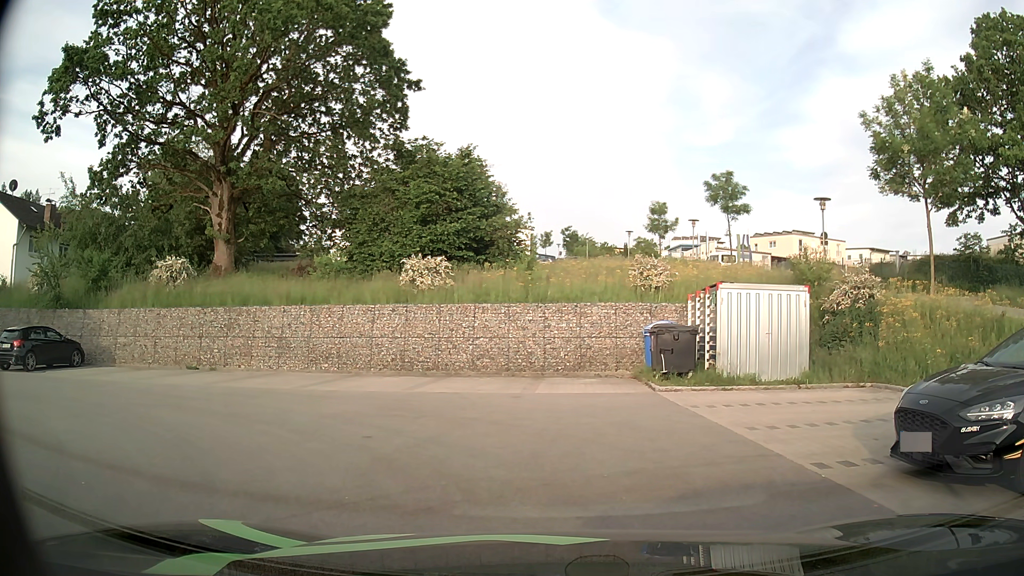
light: Day
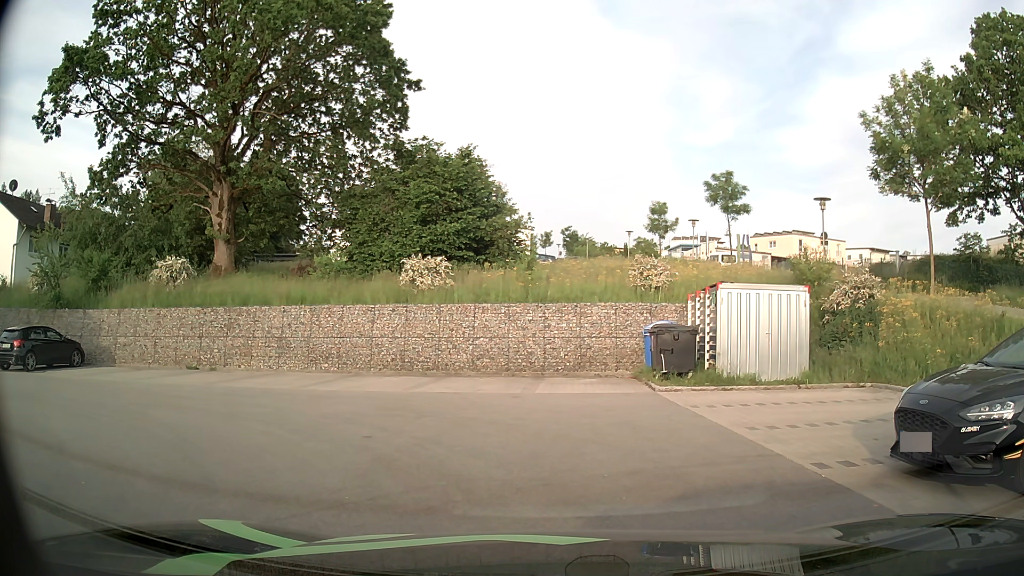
(0.0, 0.0) m; 0°
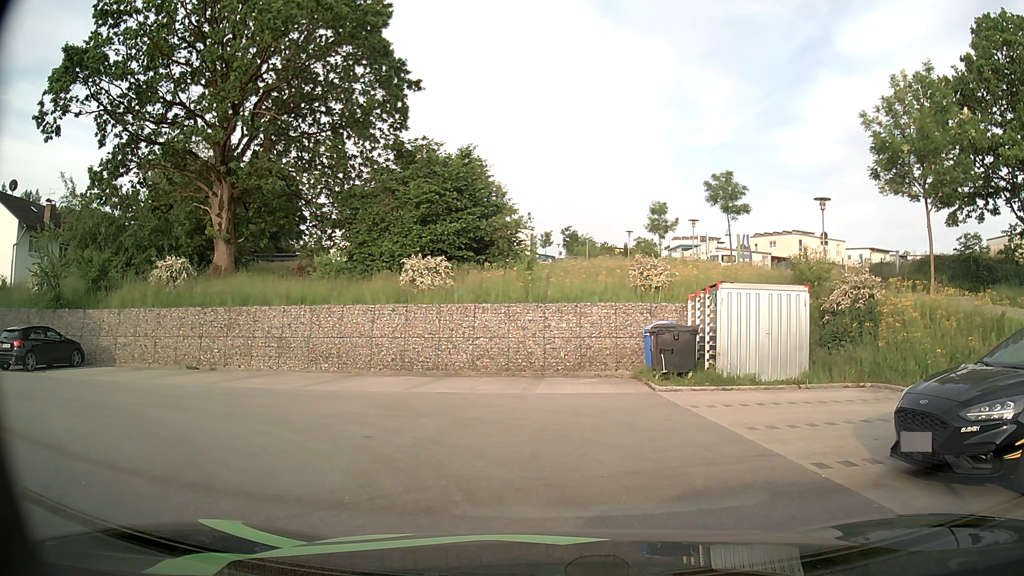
(0.0, 0.0) m; 0°
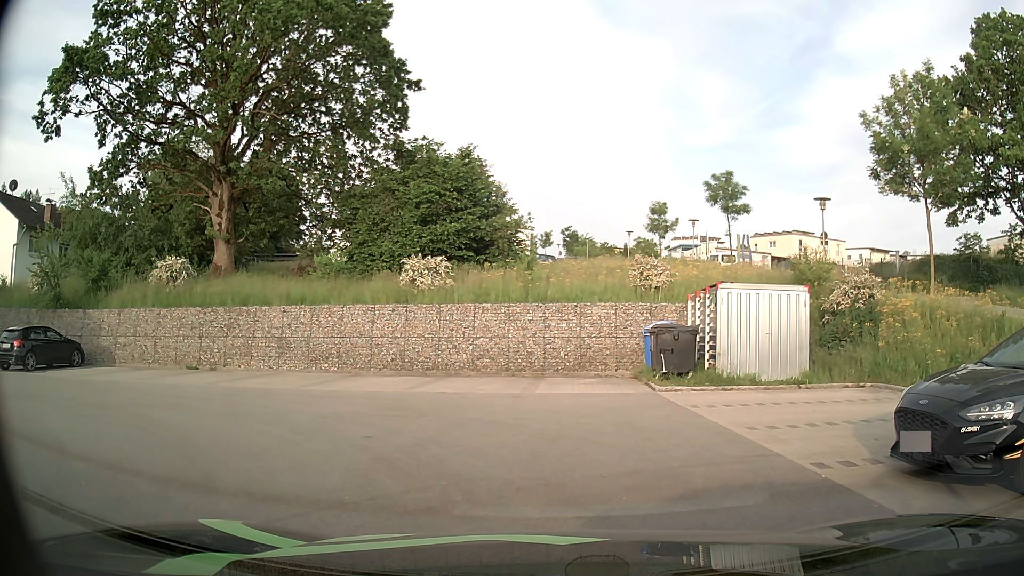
(0.0, 0.0) m; 0°
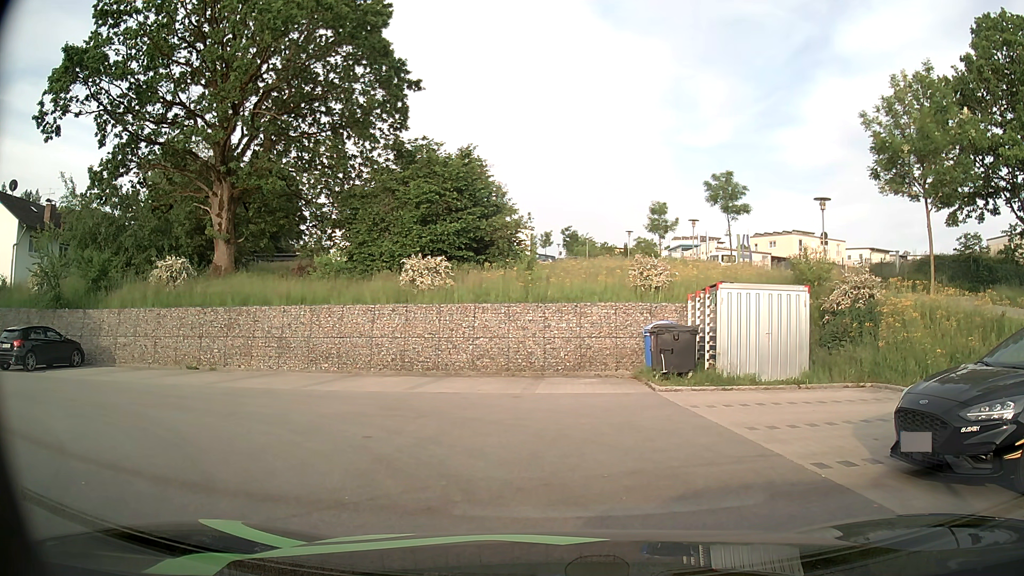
(0.0, 0.0) m; 0°
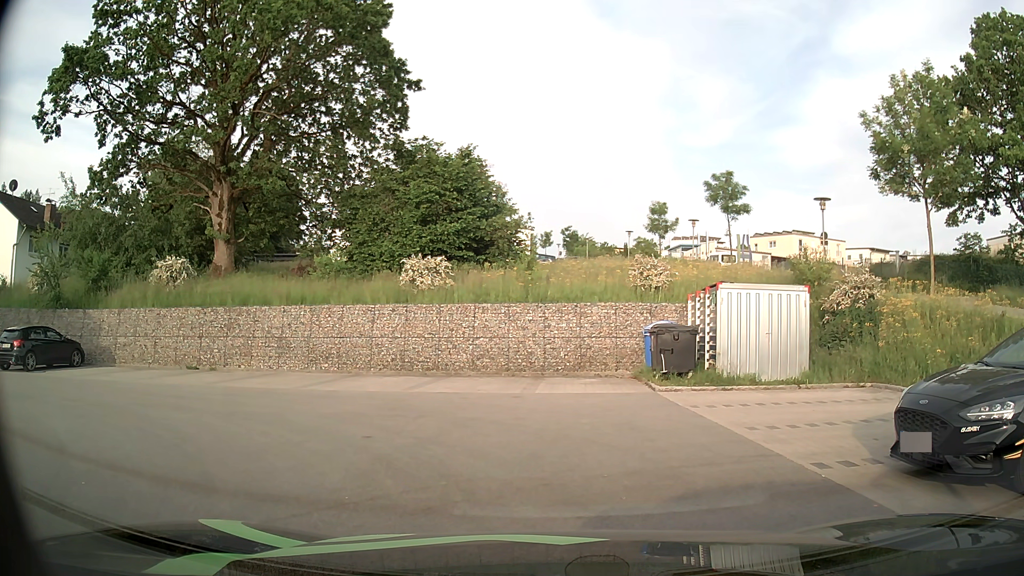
(0.0, 0.0) m; 0°
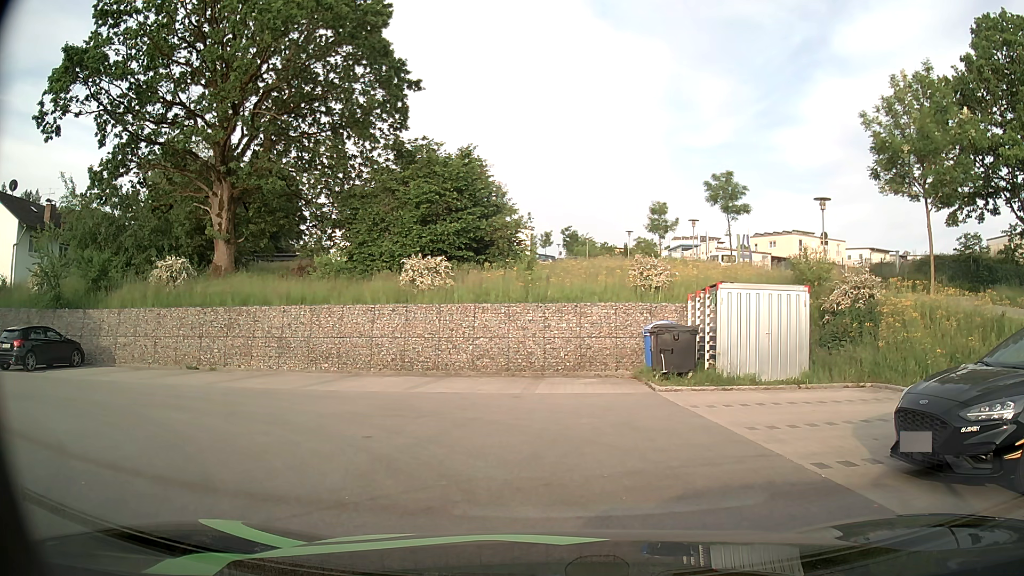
(0.0, 0.0) m; 0°
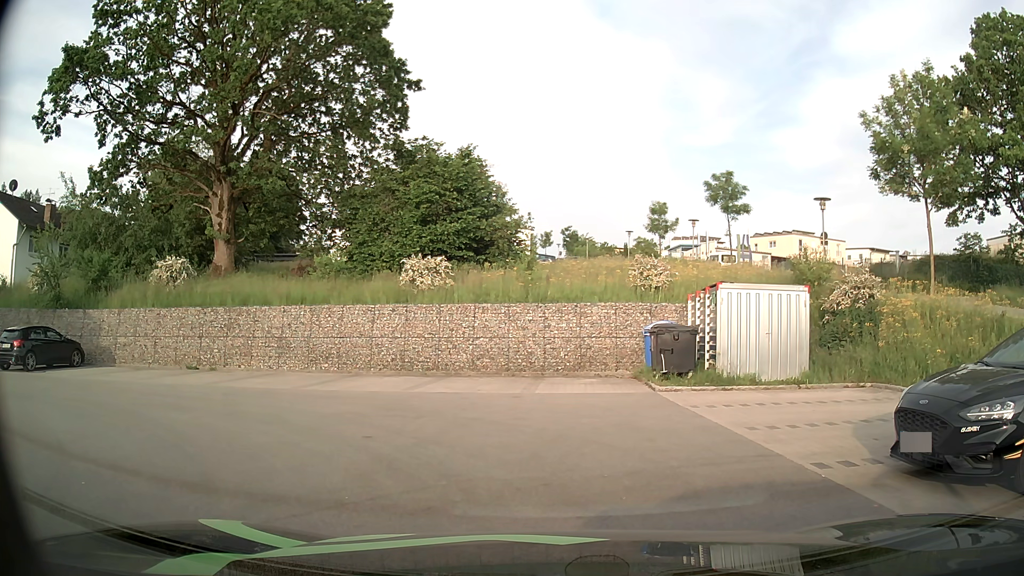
(0.0, 0.0) m; 0°
